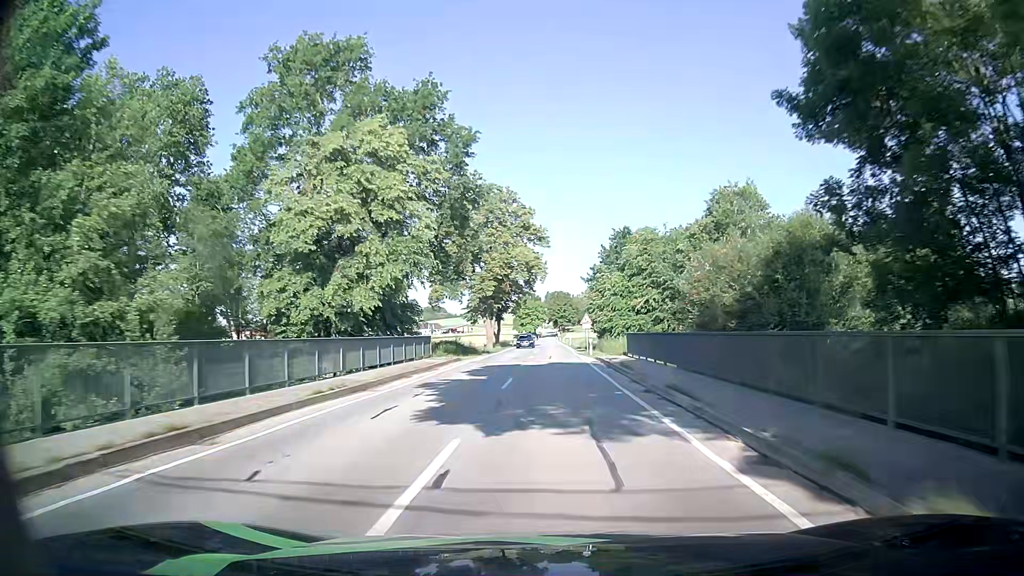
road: secondary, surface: asphalt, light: Day
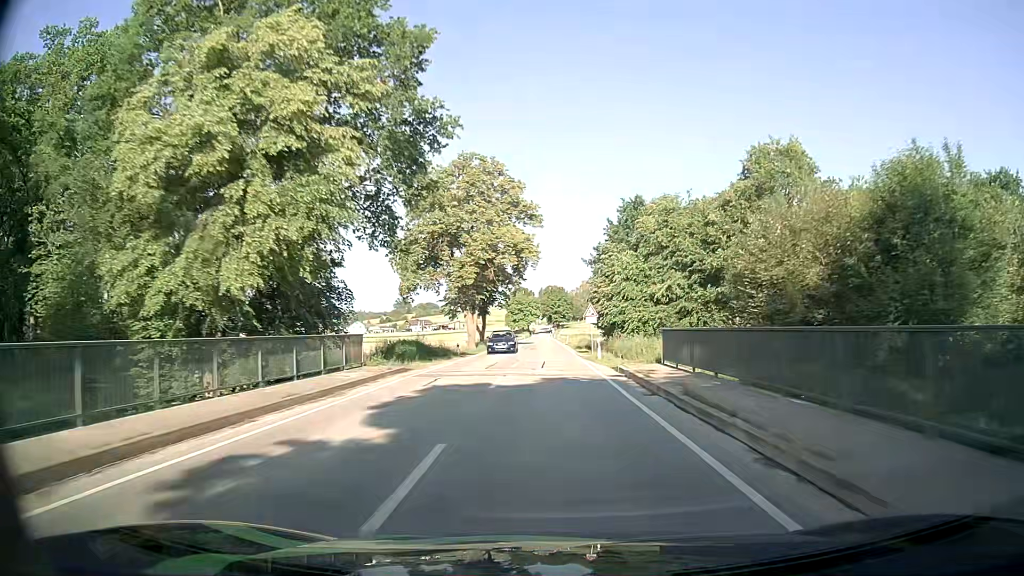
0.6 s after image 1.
(+0.1, +12.1) m; +2°
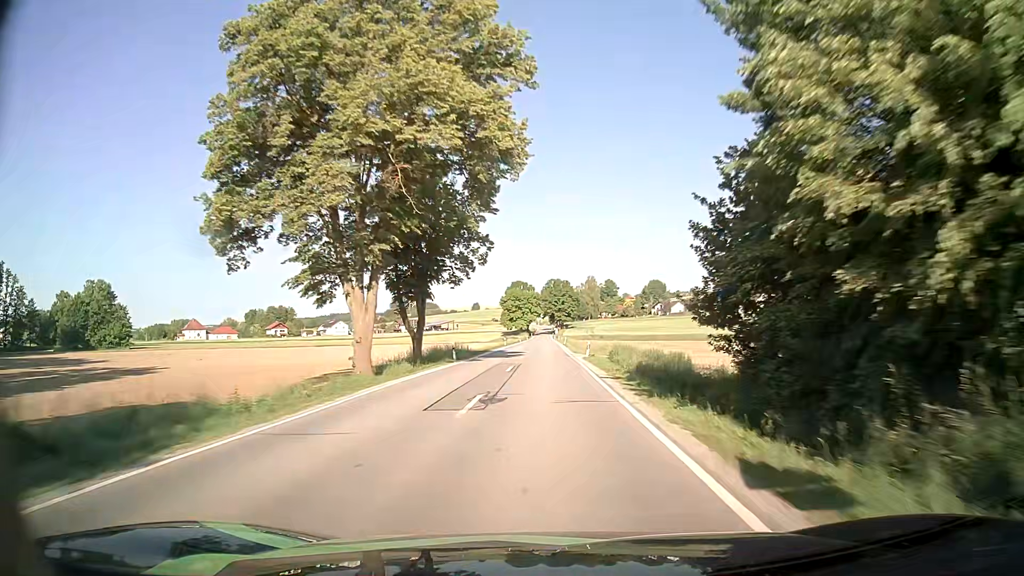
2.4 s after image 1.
(-0.2, +37.1) m; 0°
(0, +10) (0, +20) (0, +30) (0, +40) (0, +50) (0, +60) (0, +70) (0, +80) (0, +90) (0, +100) m
